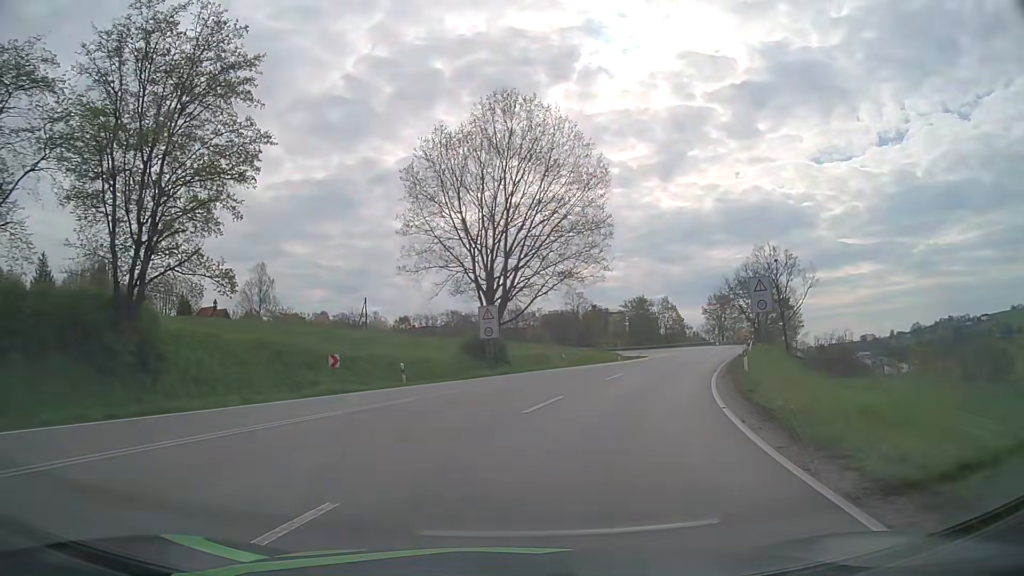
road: primary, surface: asphalt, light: Day
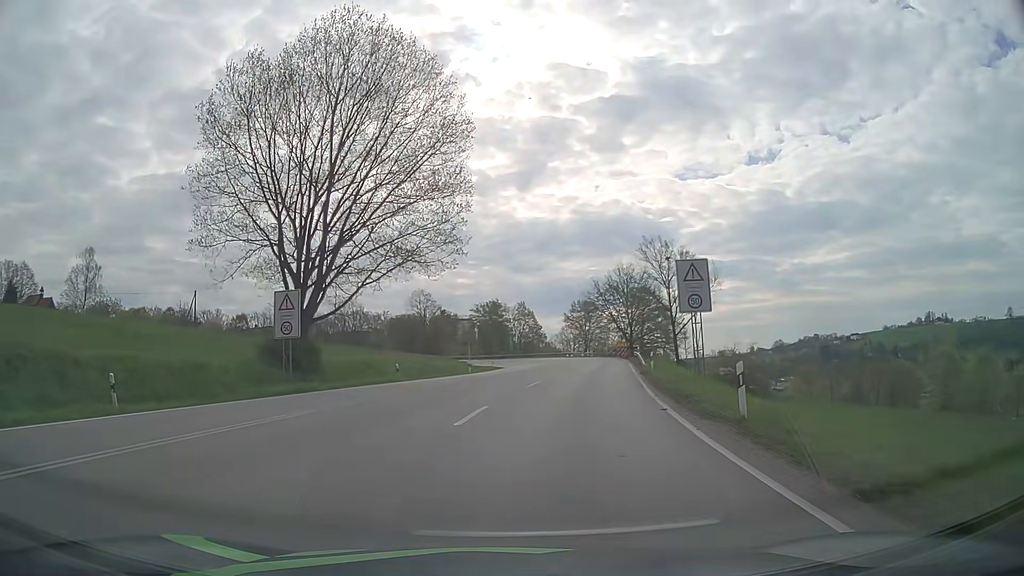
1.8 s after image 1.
(+1.6, +12.9) m; +14°
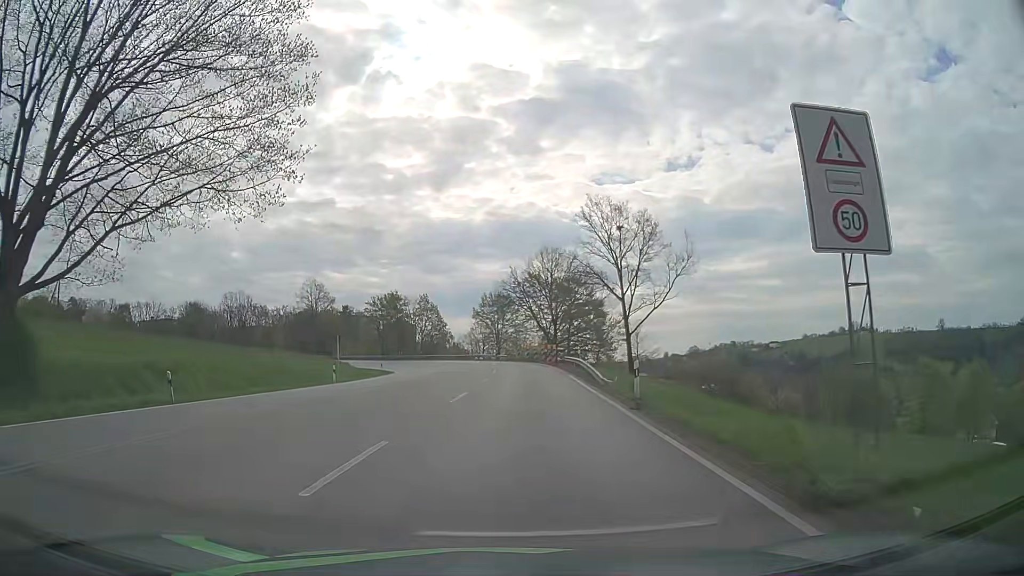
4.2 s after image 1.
(+1.5, +17.6) m; +7°
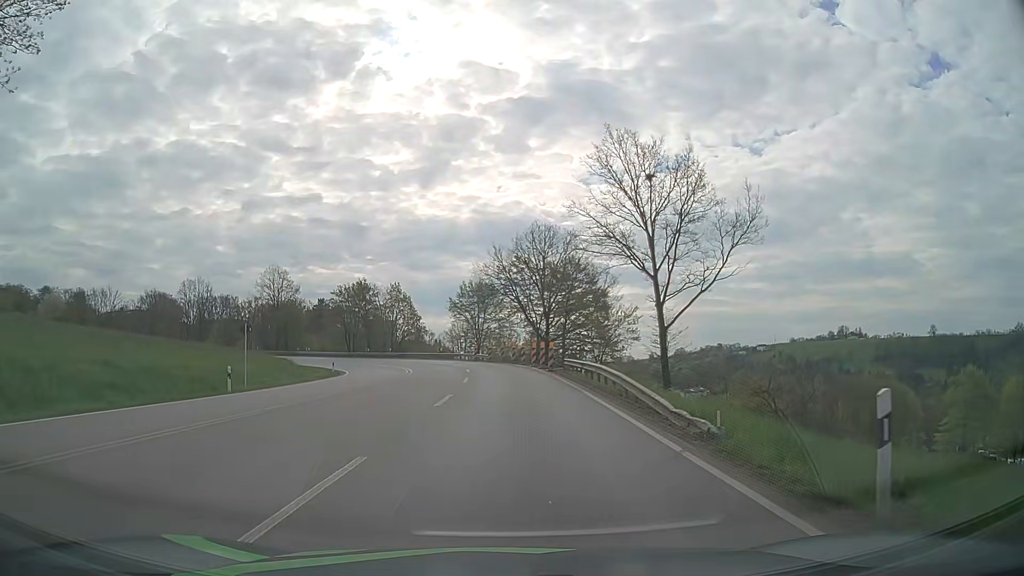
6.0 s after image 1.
(+0.3, +13.5) m; +1°
